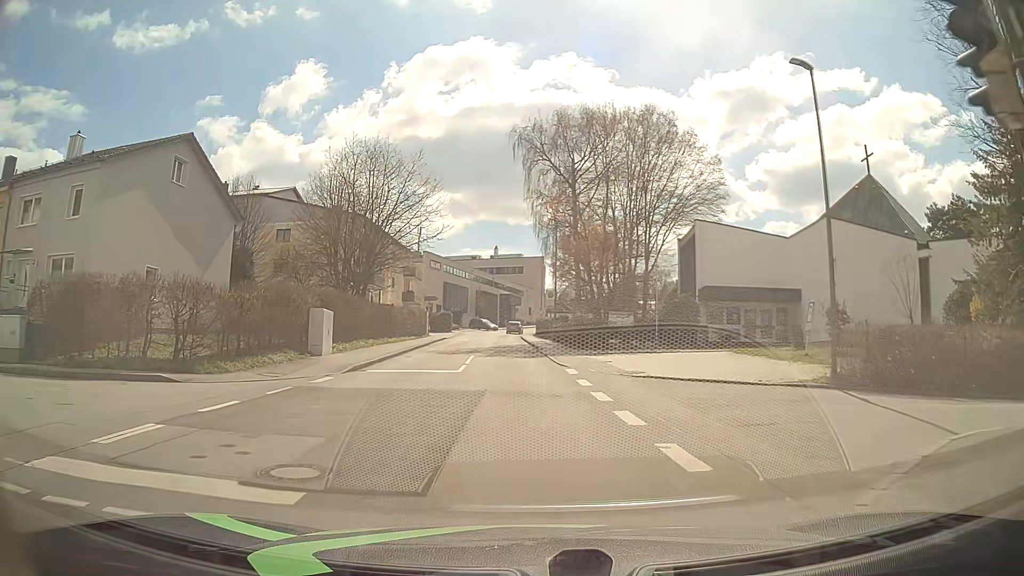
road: unclassified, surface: asphalt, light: Day
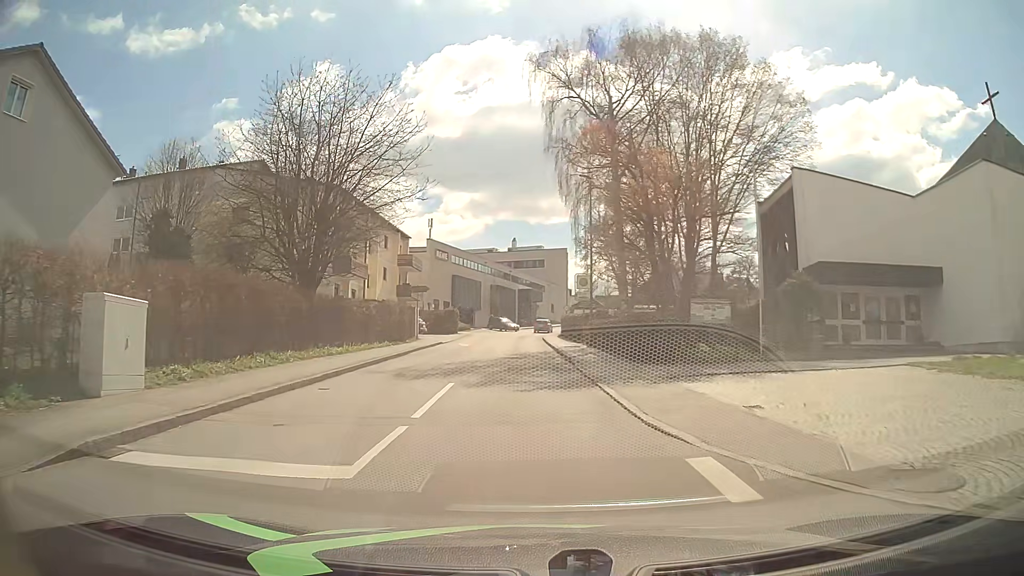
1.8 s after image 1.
(-0.1, +13.5) m; -1°
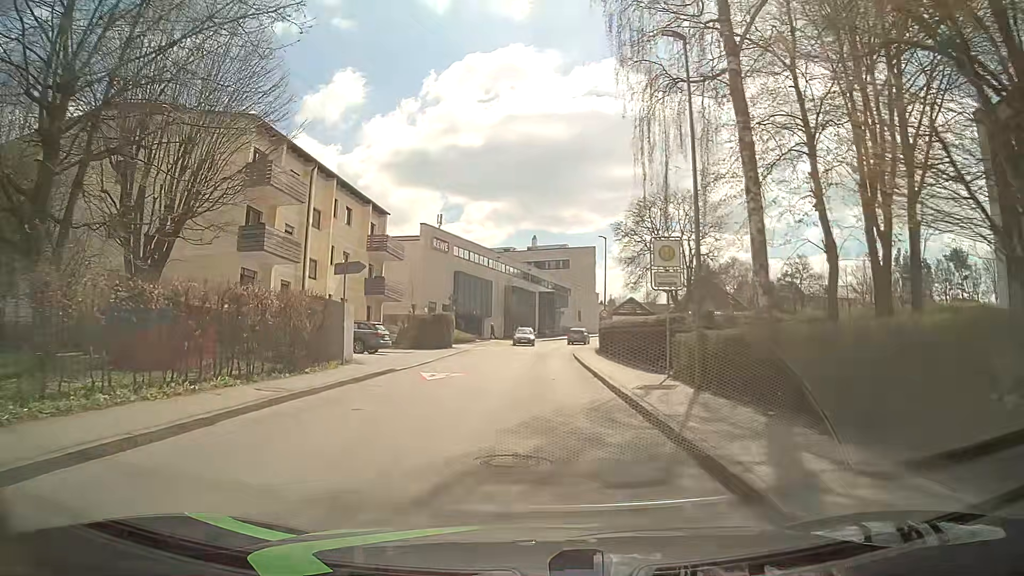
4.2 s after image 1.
(-0.2, +18.1) m; -2°
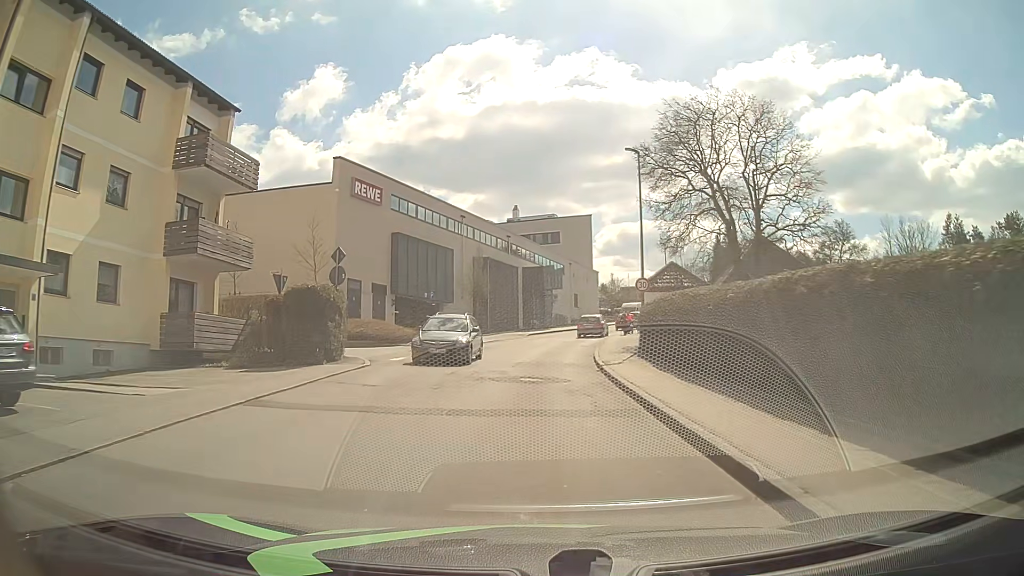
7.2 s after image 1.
(+0.2, +22.6) m; +1°
